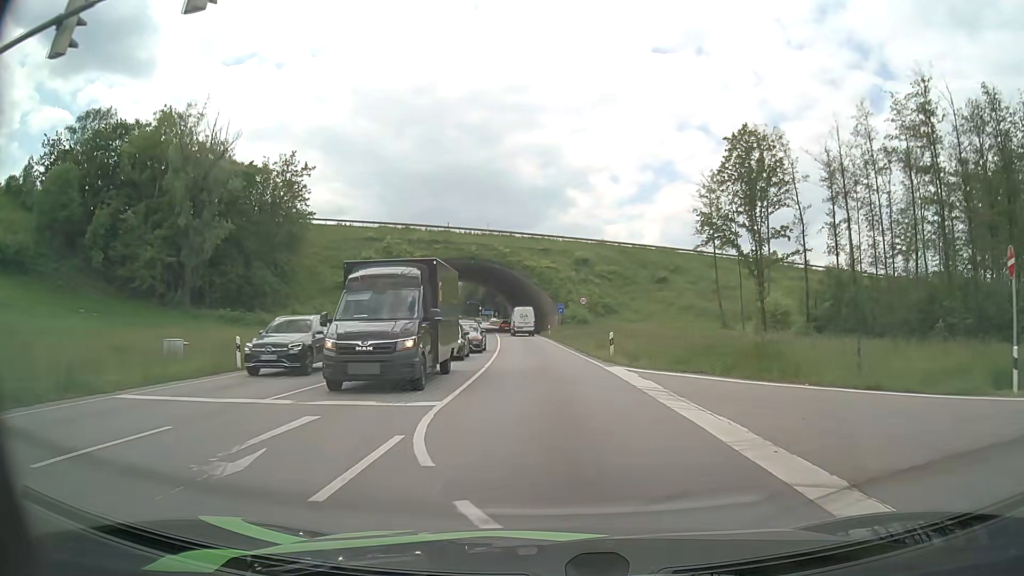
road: primary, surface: asphalt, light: Day
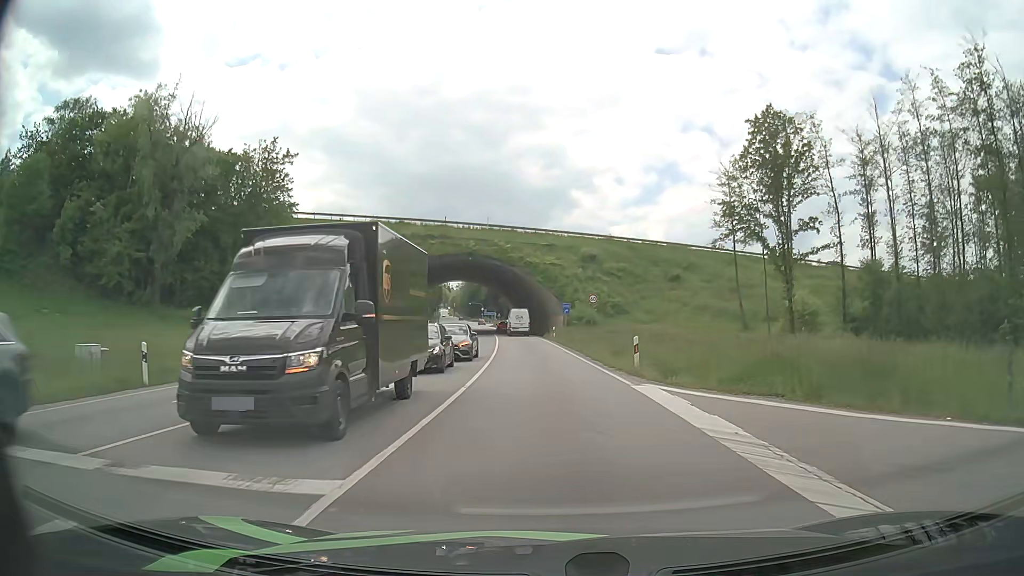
(0.0, +5.8) m; -1°
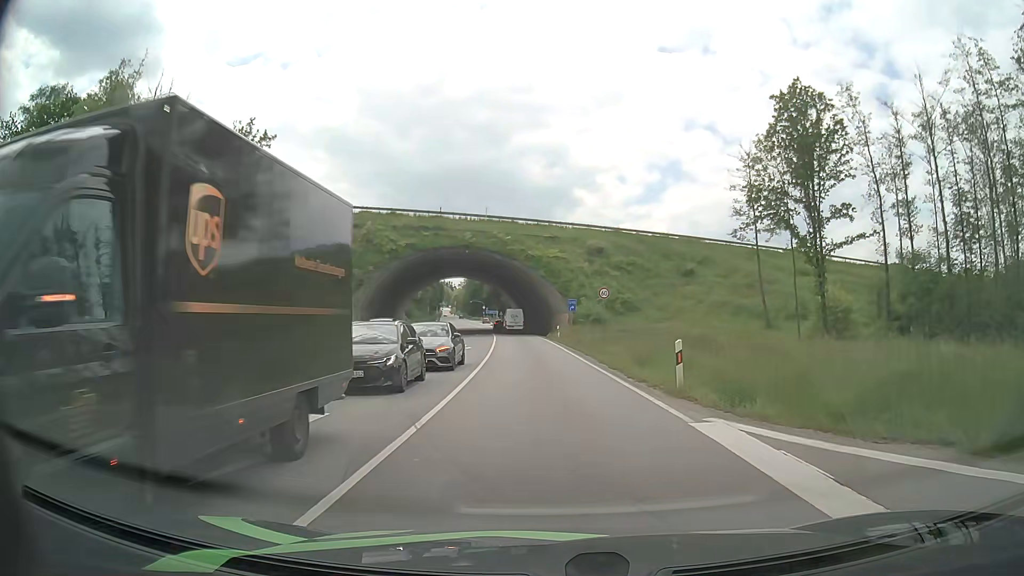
(0.0, +5.8) m; 0°
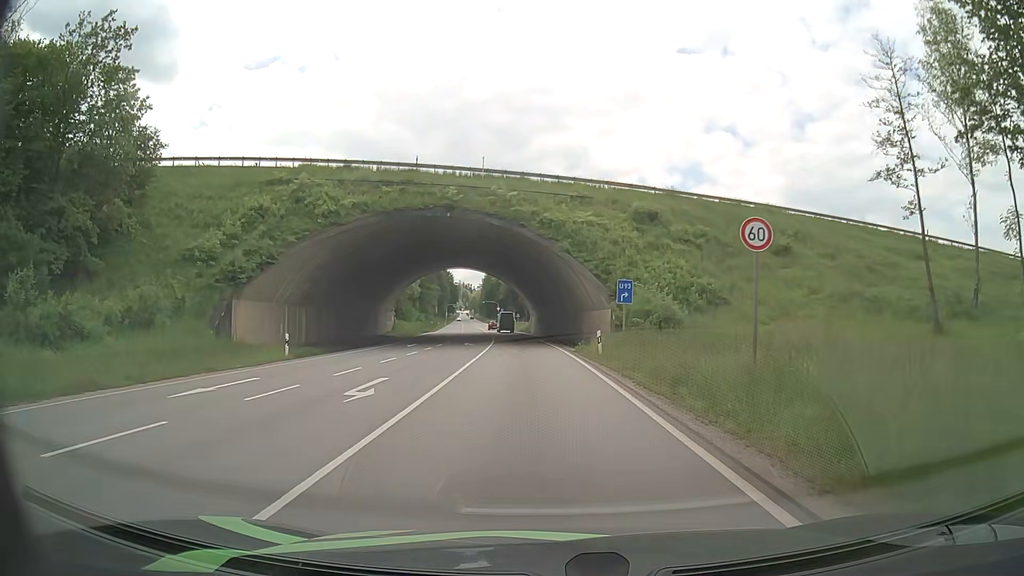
(-0.3, +23.8) m; -2°
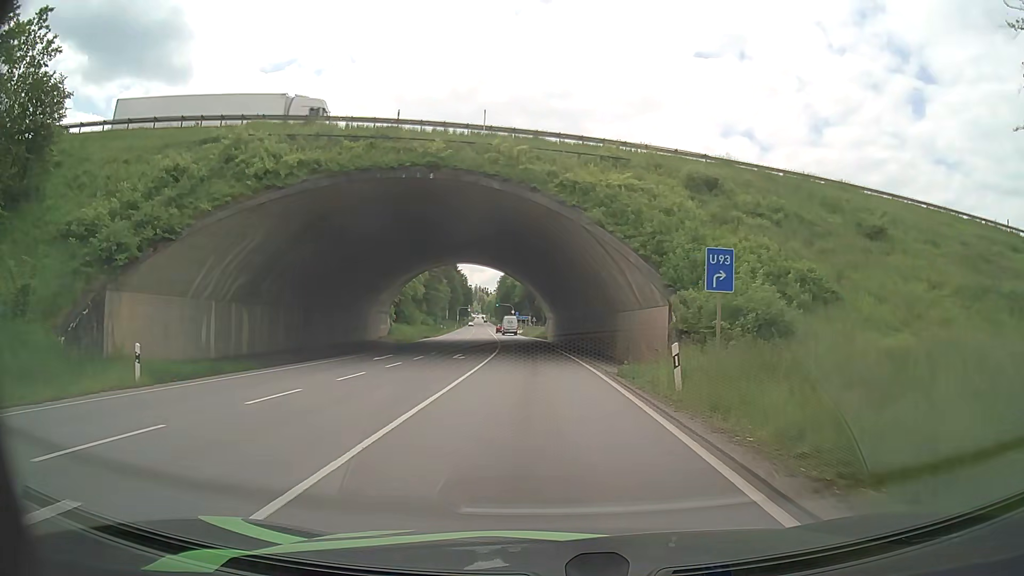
(-0.2, +12.4) m; -2°
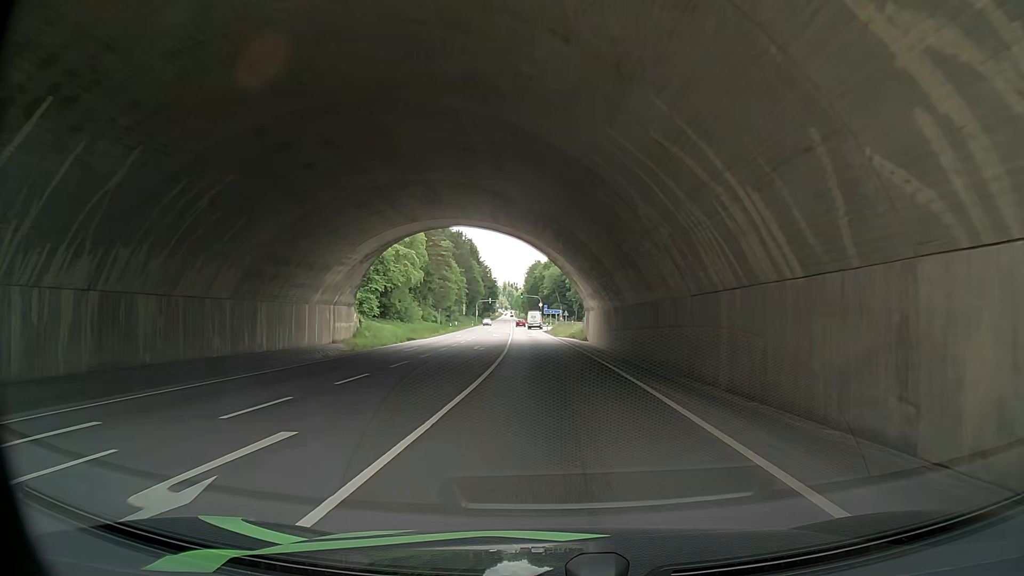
(-0.6, +26.1) m; -3°
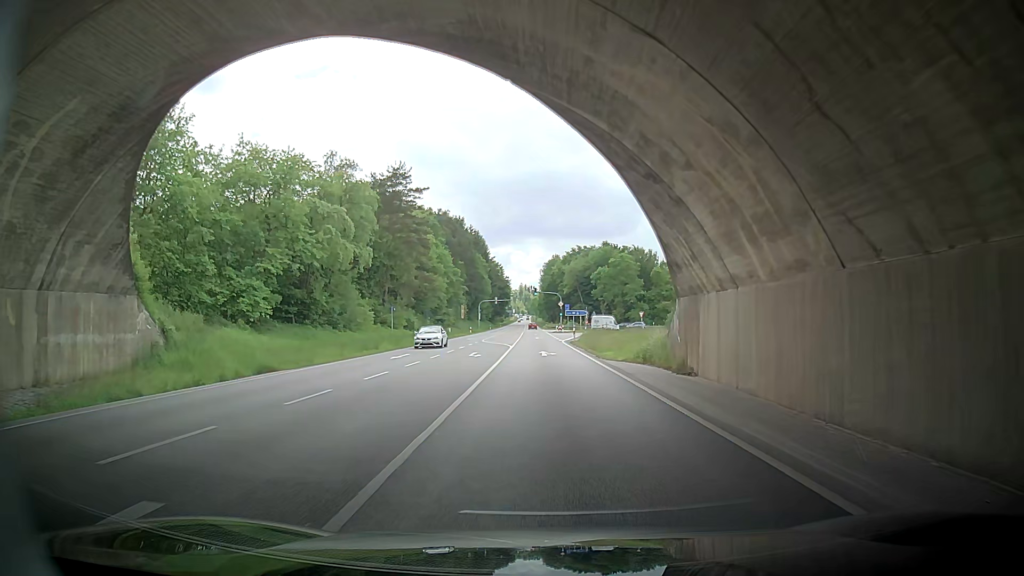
(-1.7, +33.8) m; -1°
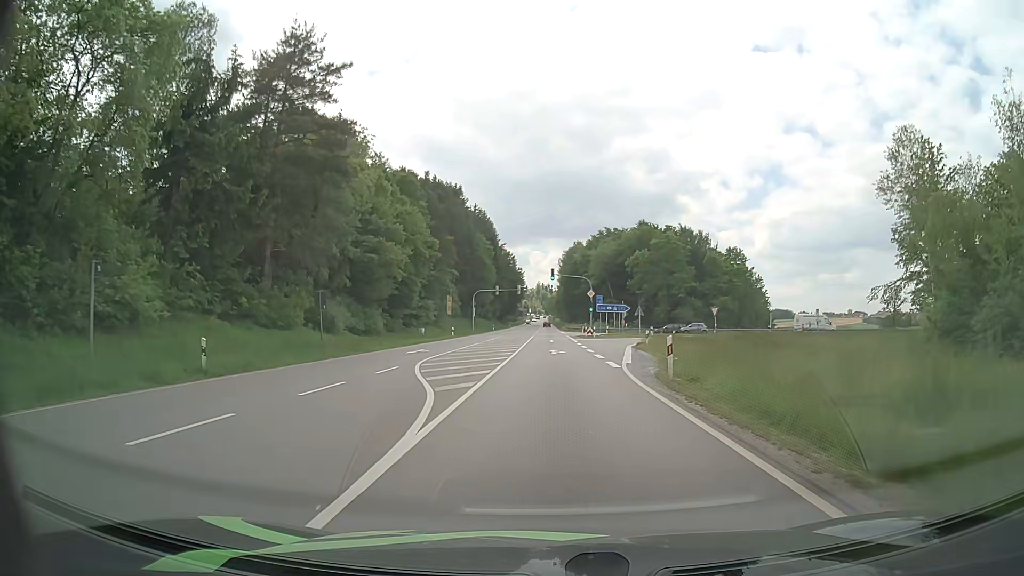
(-0.2, +35.5) m; -1°
(0, +10) (0, +20) (0, +30) (0, +40) (0, +50) (0, +60) (0, +70) (0, +80) (0, +90) (0, +100) m
